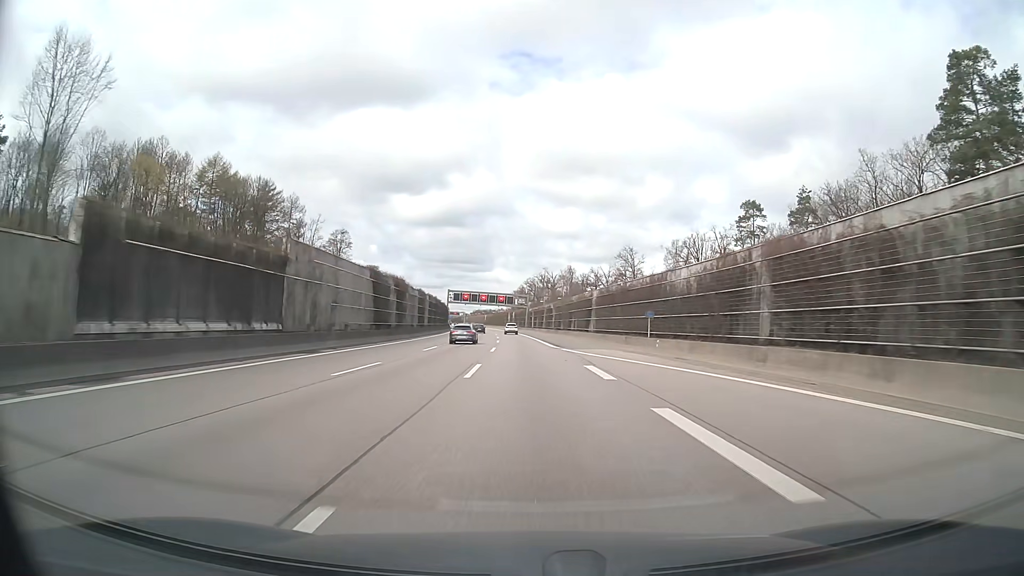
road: motorway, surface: asphalt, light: Day
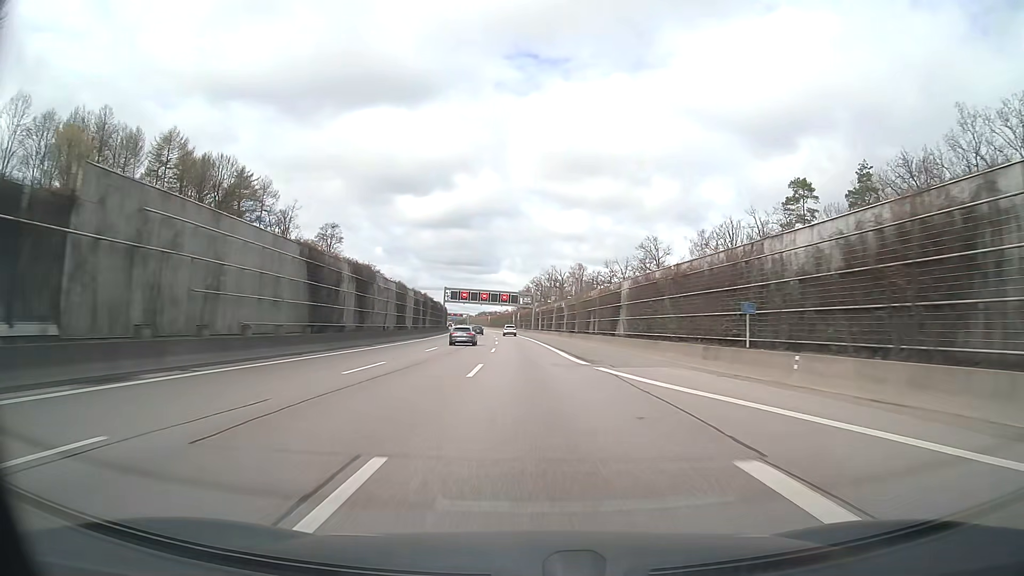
(0.0, +16.6) m; 0°
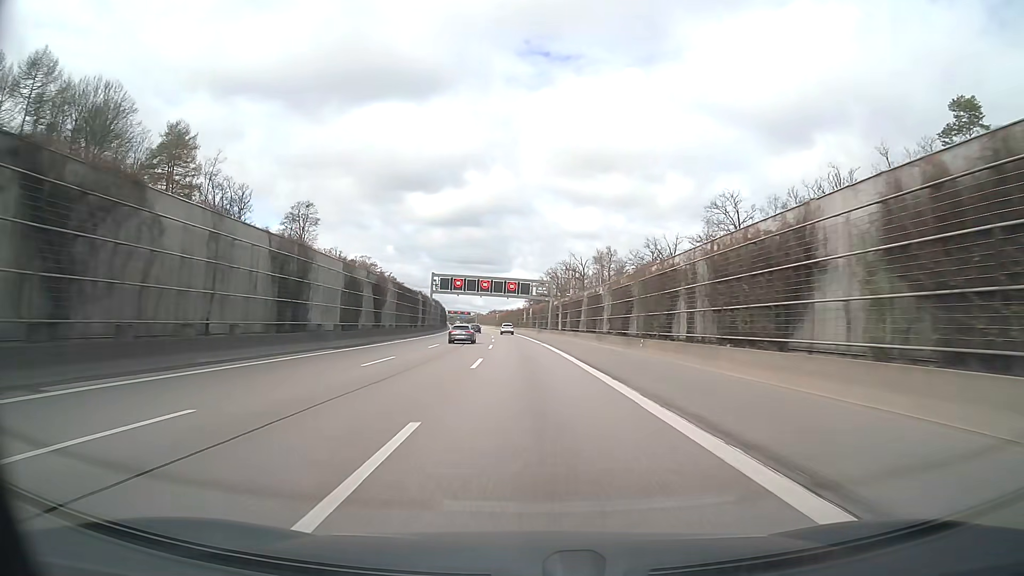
(-0.3, +33.2) m; -1°
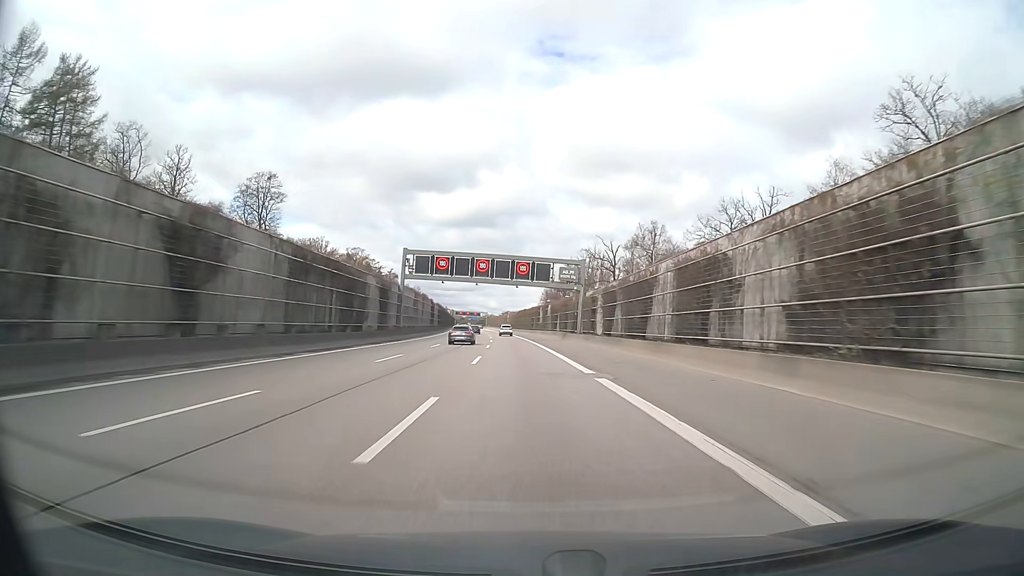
(-0.4, +33.2) m; -1°
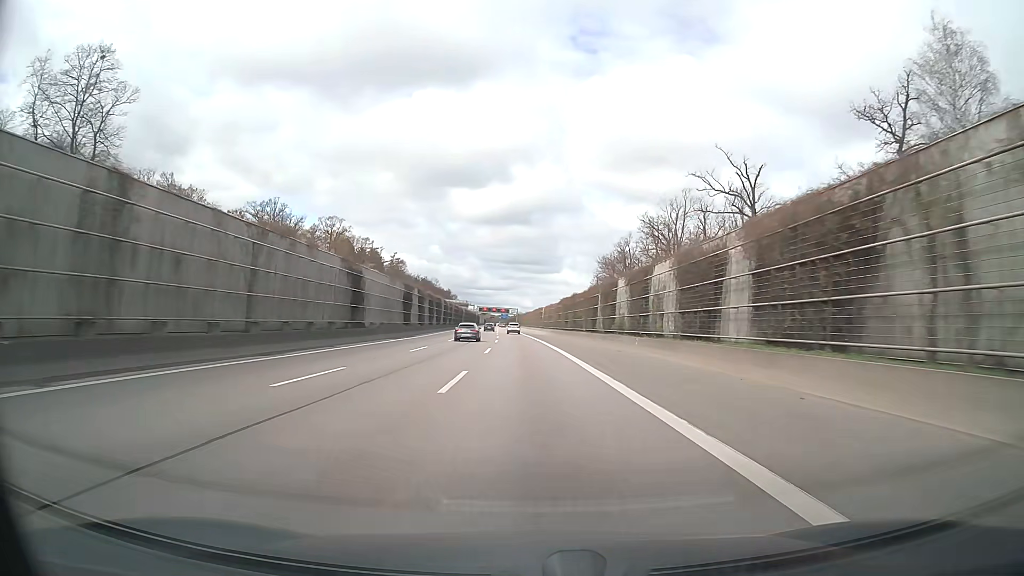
(-1.8, +66.0) m; -3°
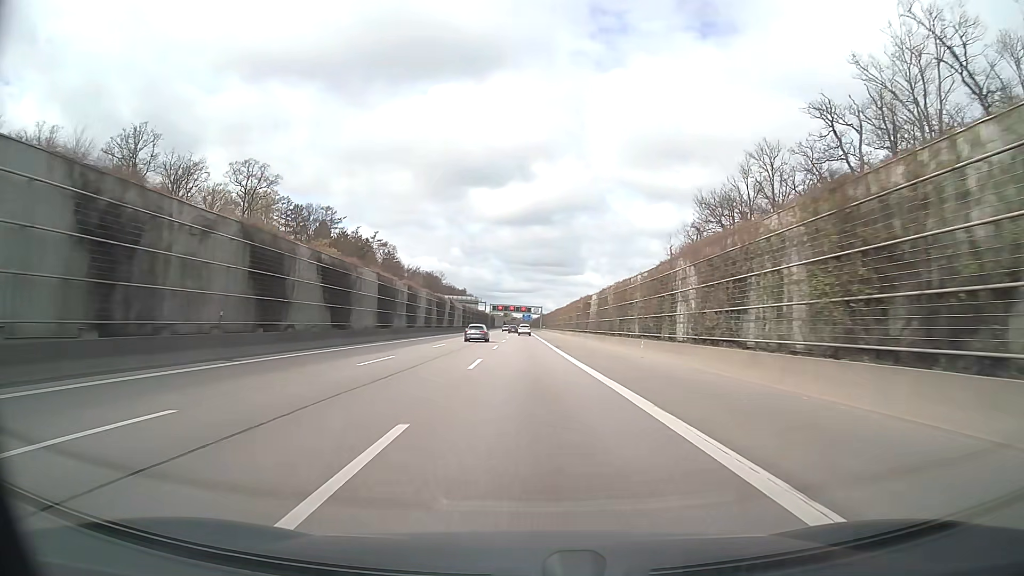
(-1.3, +64.5) m; -2°
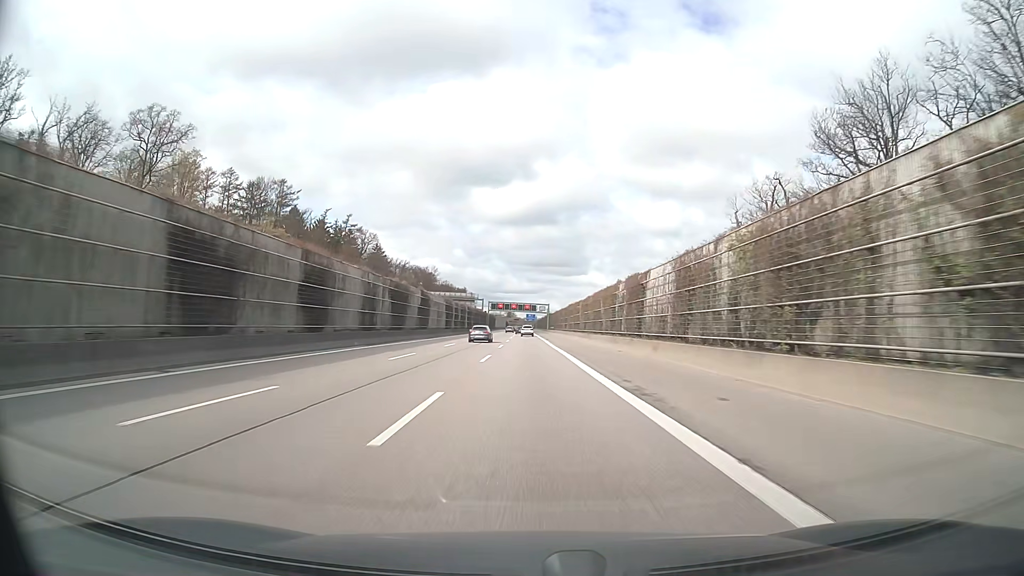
(-0.2, +31.9) m; 0°
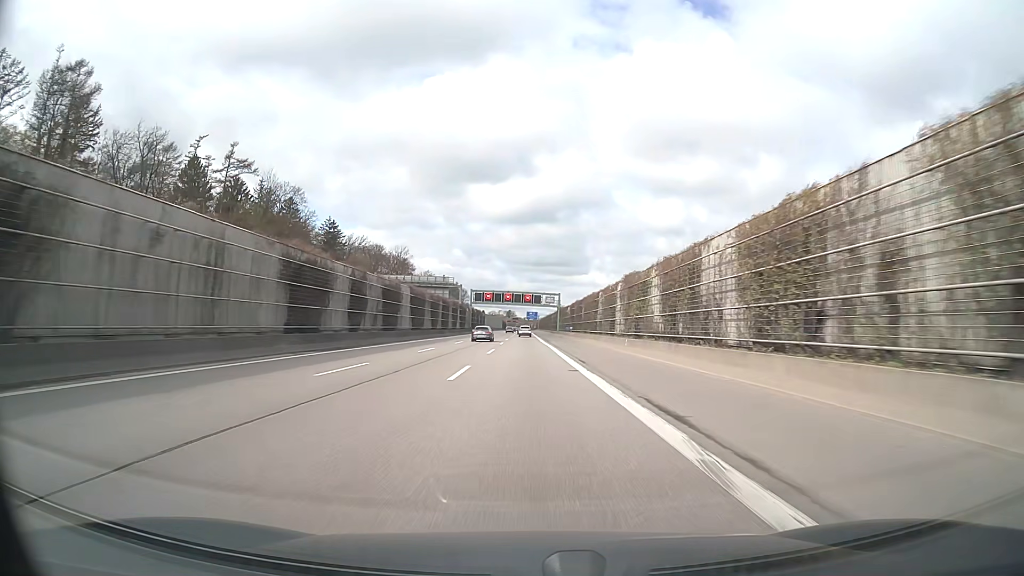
(+0.1, +63.5) m; 0°
(0, +10) (0, +20) (0, +30) (0, +40) (0, +50) (0, +60) (0, +70) (0, +80) (0, +90) (0, +100) m
